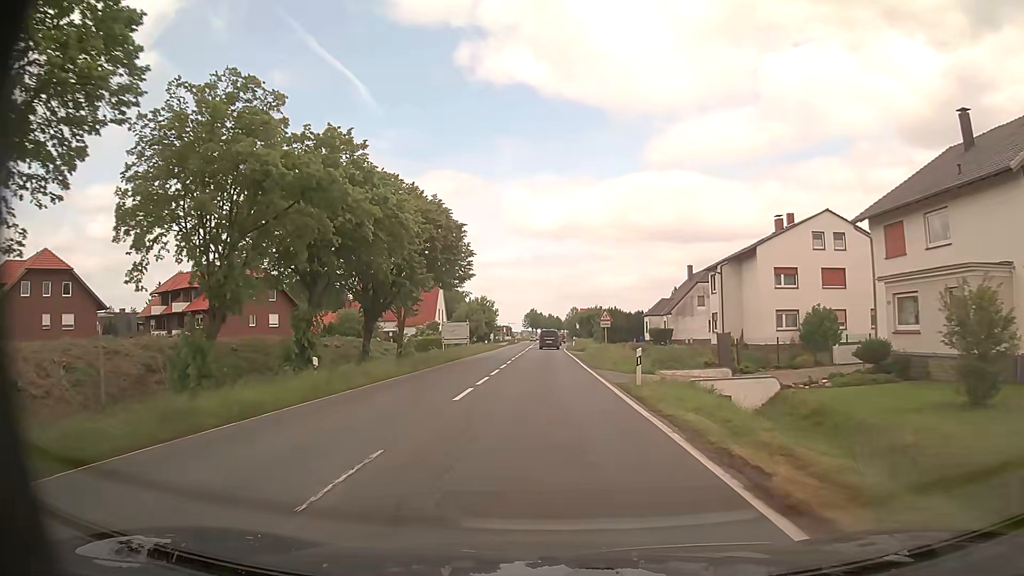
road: primary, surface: asphalt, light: Day
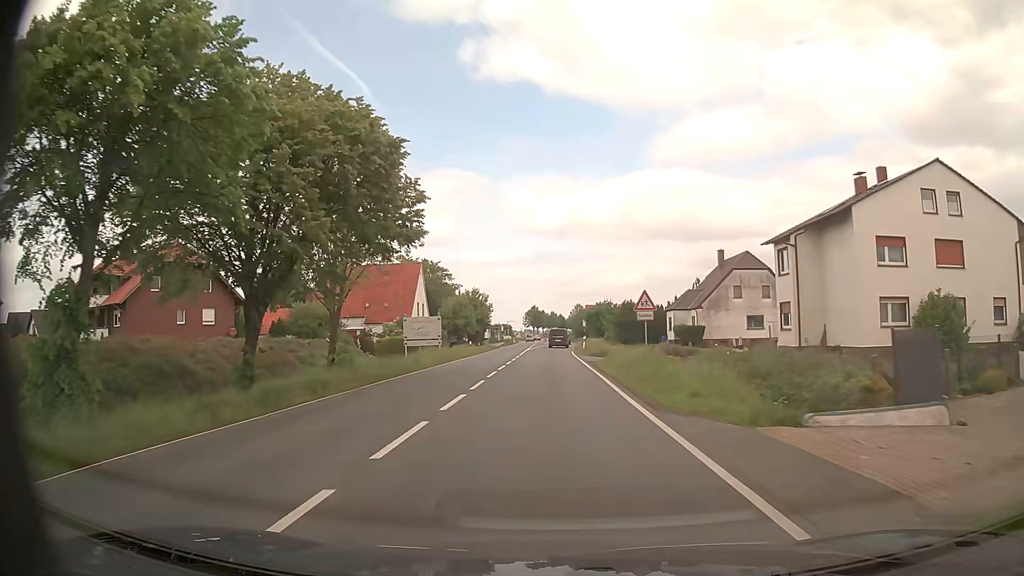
(-0.1, +15.8) m; -1°
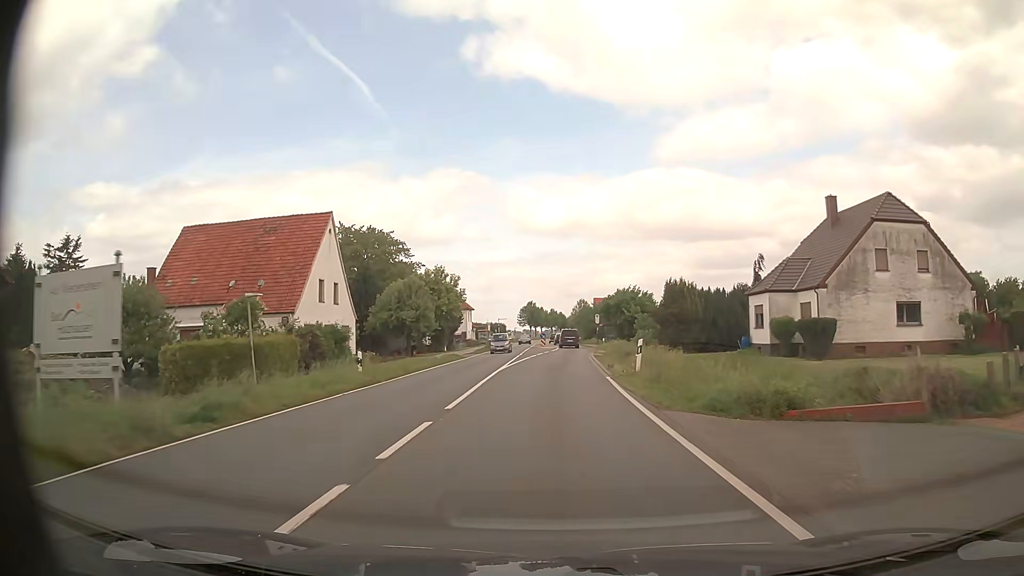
(0.0, +31.8) m; 0°
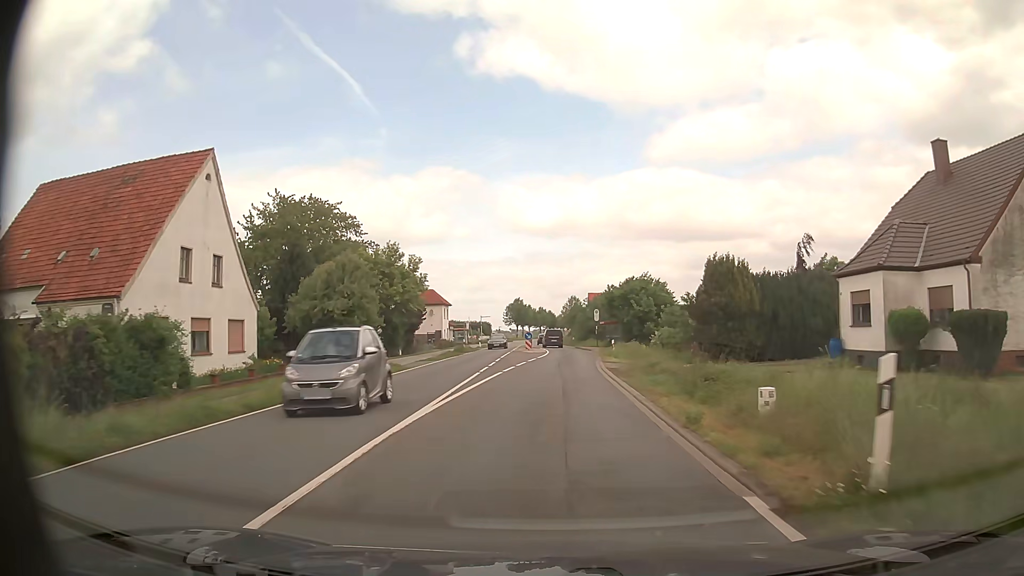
(+0.1, +15.9) m; +1°
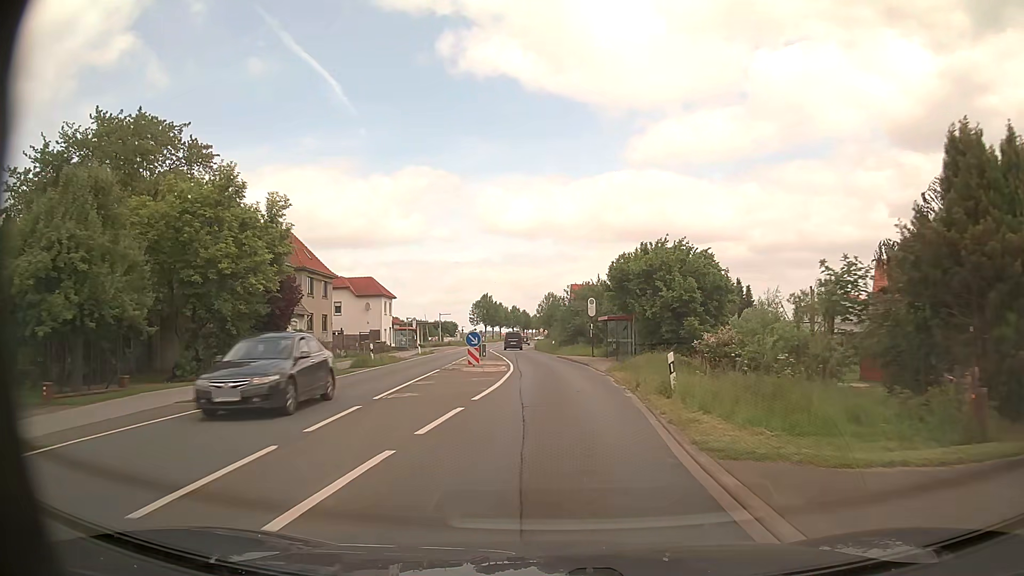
(+0.4, +23.9) m; +2°
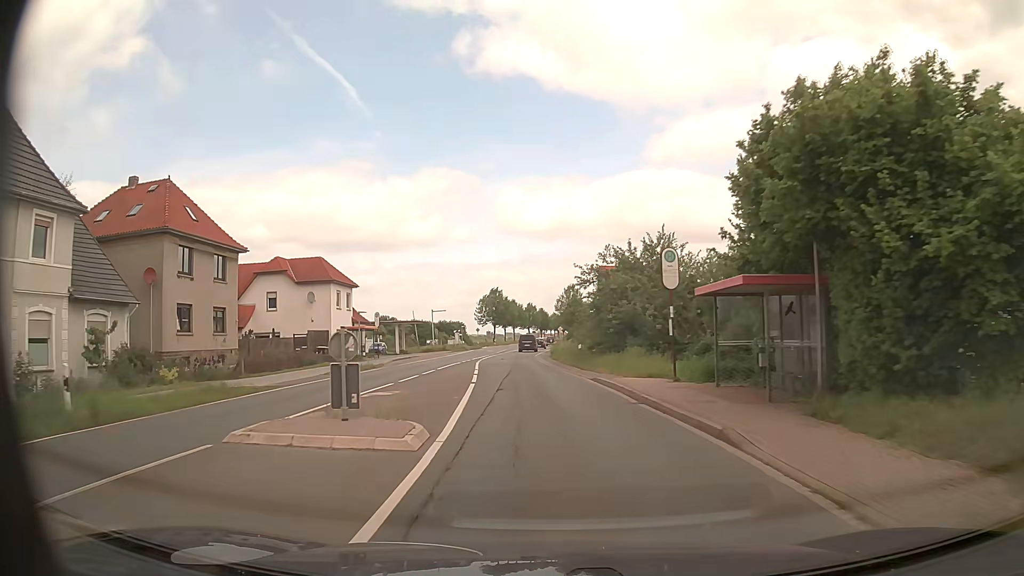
(-0.1, +23.9) m; -2°
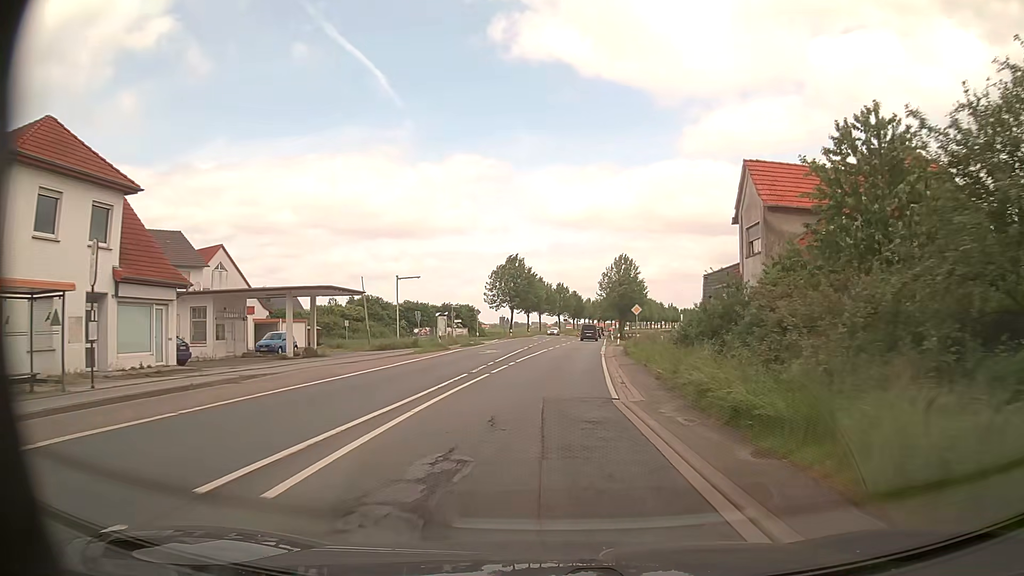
(-1.9, +39.6) m; -2°
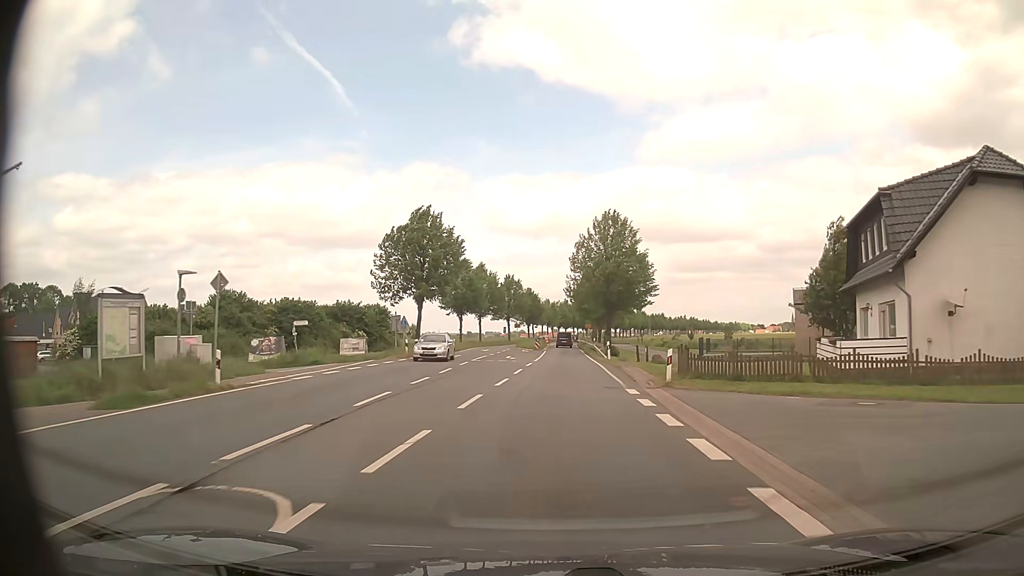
(+1.4, +39.8) m; +4°
(0, +10) (0, +20) (0, +30) (+1, +40) (+1, +50) (+1, +60) (+2, +70) (+2, +80) (+2, +90) (+2, +100) m
